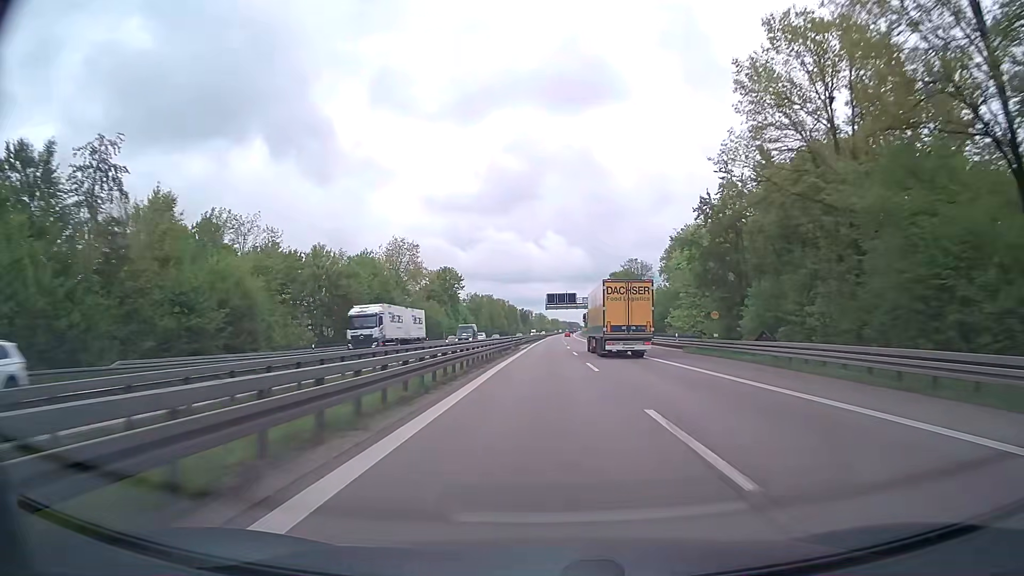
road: trunk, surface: asphalt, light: Day
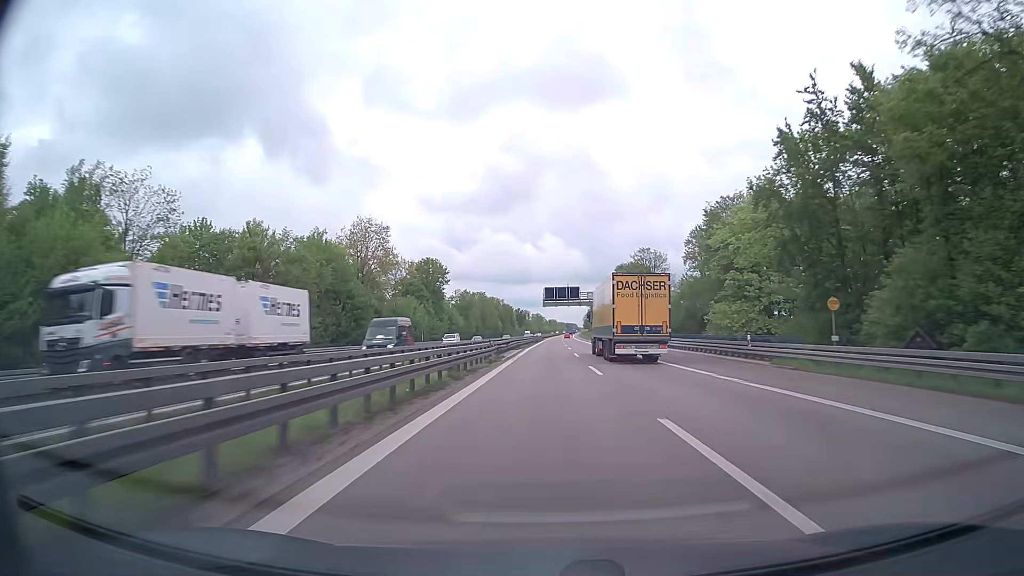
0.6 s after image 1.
(0.0, +19.4) m; 0°
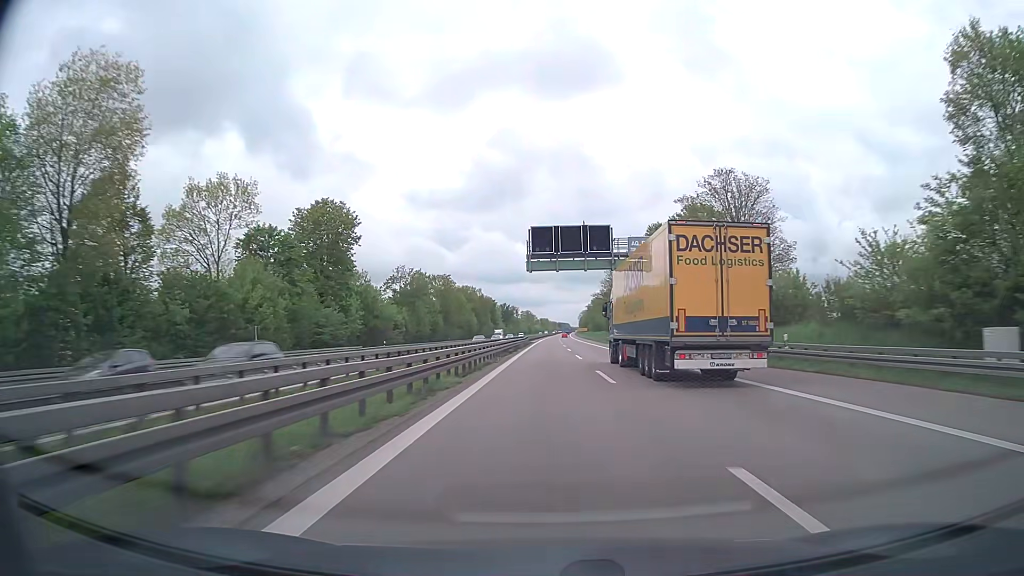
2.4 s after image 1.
(+0.3, +58.2) m; +1°
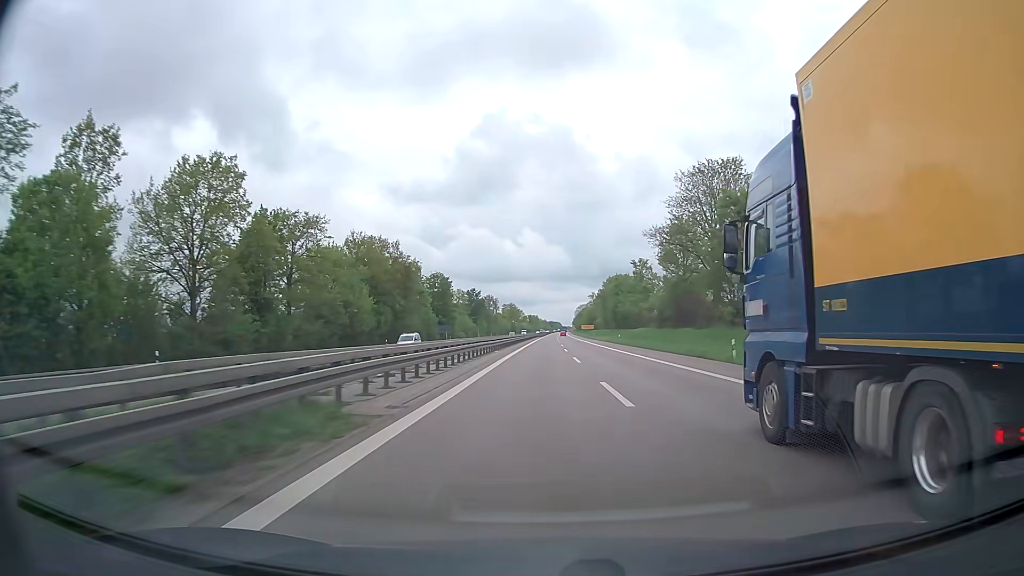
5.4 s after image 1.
(+0.7, +96.9) m; +1°
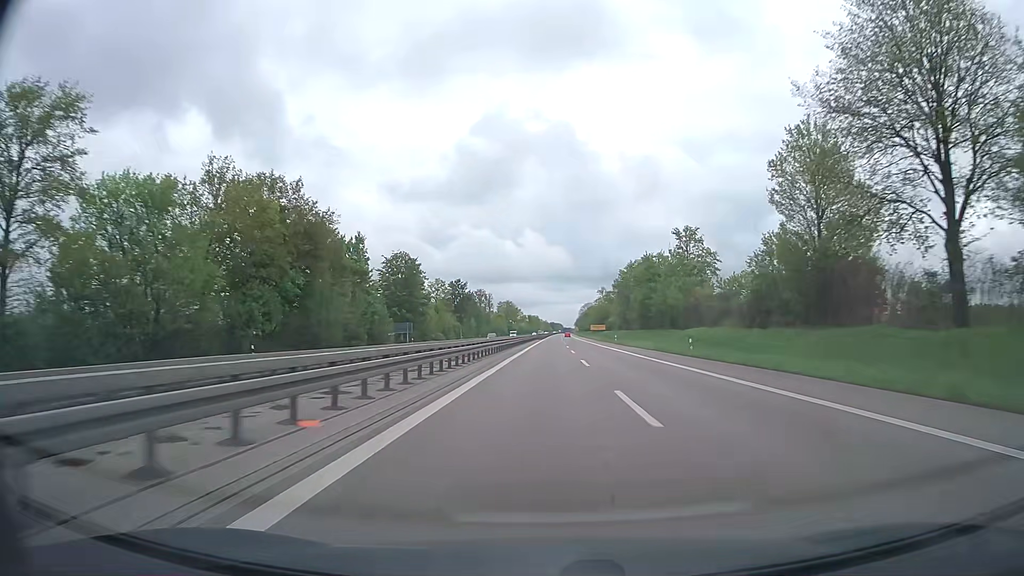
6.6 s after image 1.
(0.0, +38.7) m; 0°
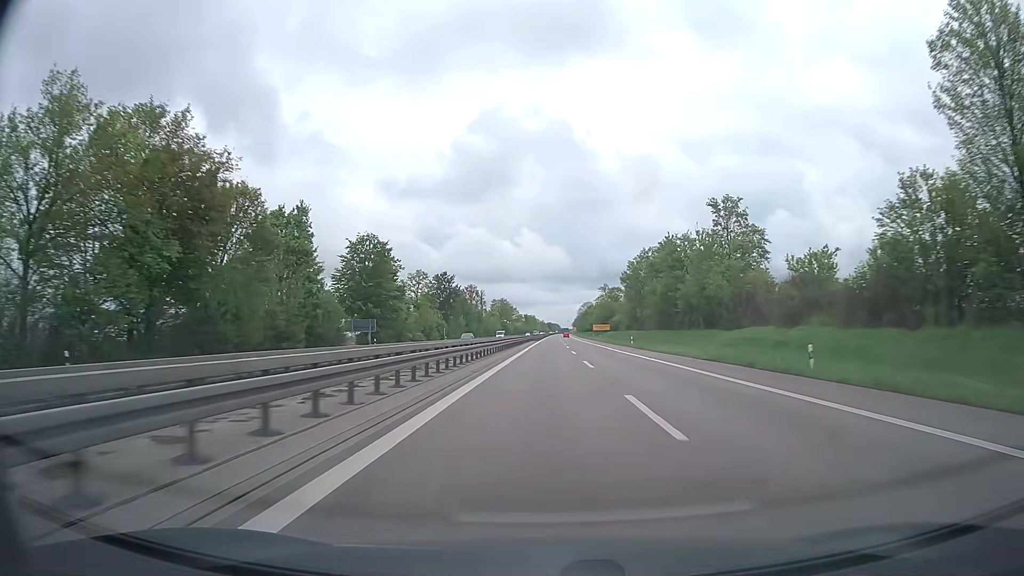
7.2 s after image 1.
(0.0, +19.3) m; 0°
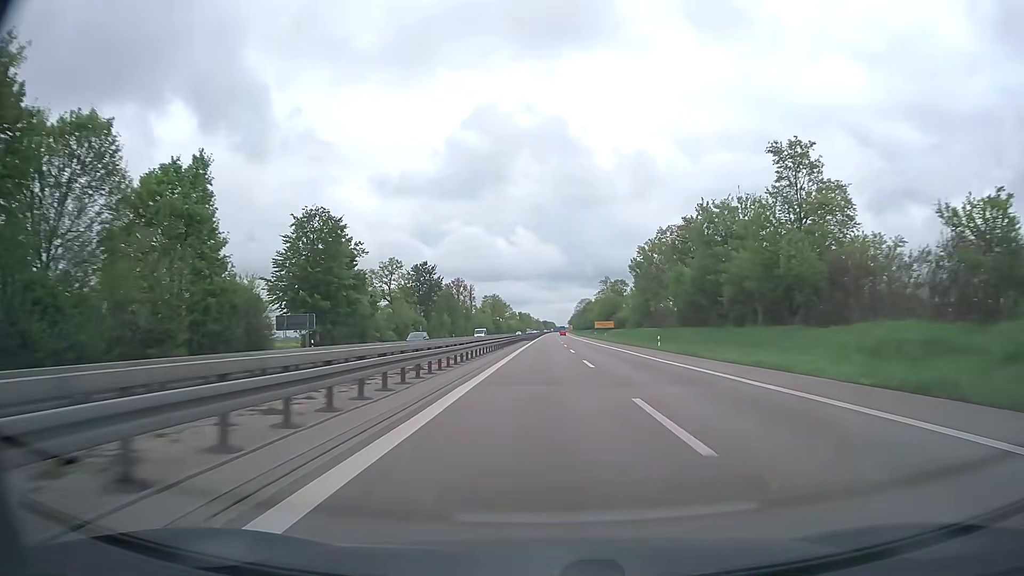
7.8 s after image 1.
(+0.1, +19.3) m; +1°
(0, +10) (0, +20) (0, +30) (0, +40) (+1, +50) (+1, +60) (+1, +70) (+2, +80) (+2, +90) (+2, +100) m
